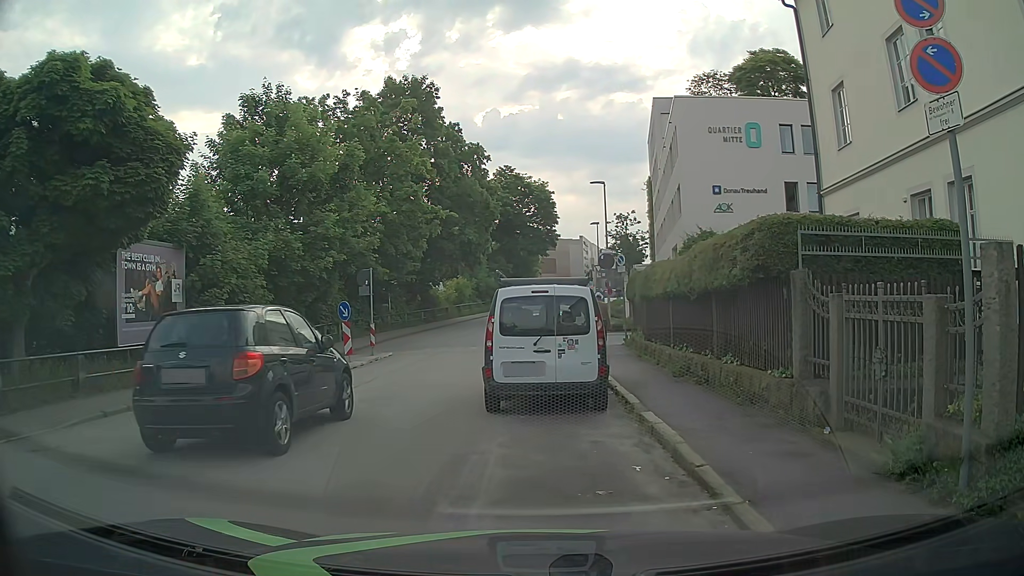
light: Day
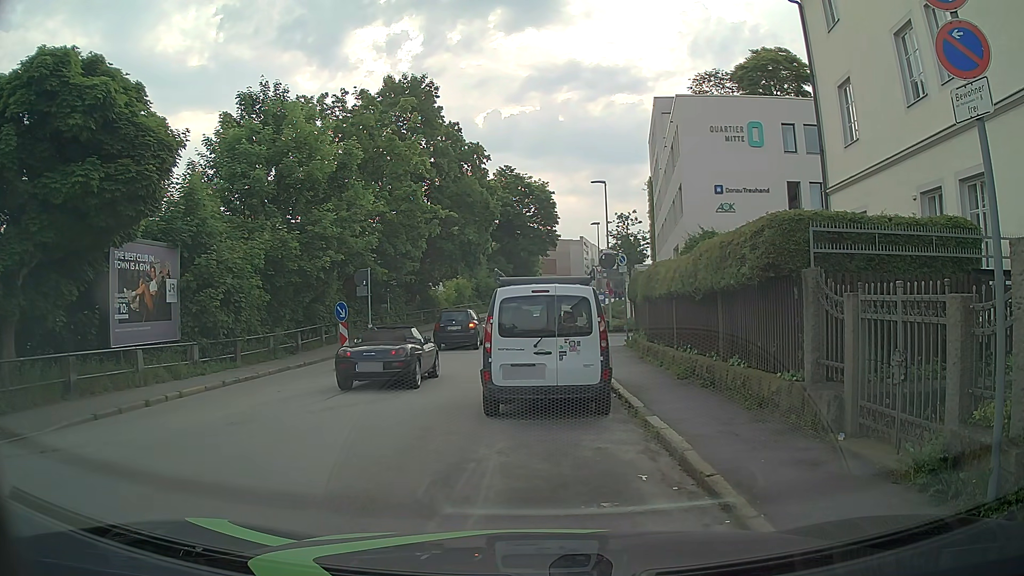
(0.0, +0.4) m; 0°
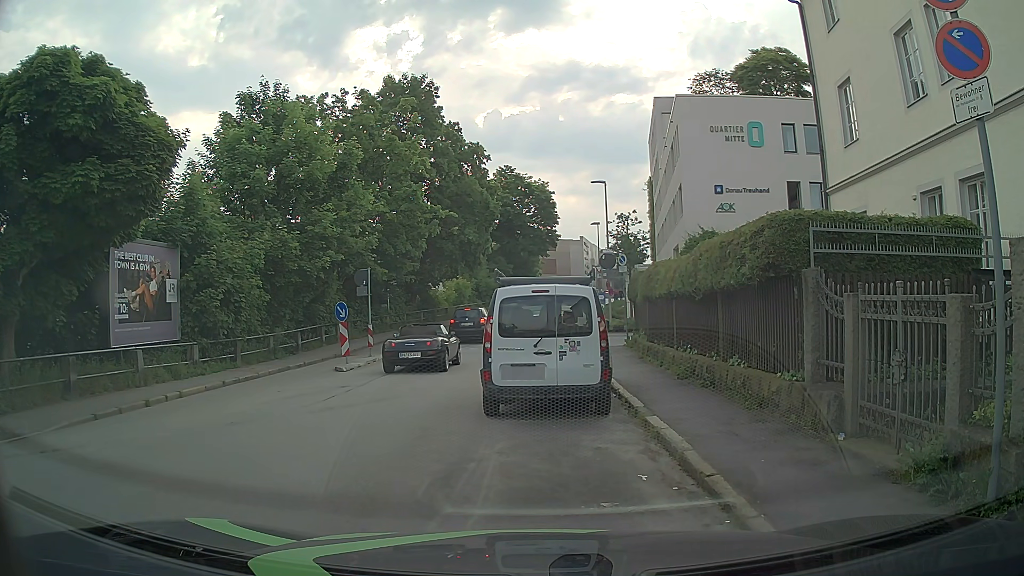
(0.0, 0.0) m; 0°
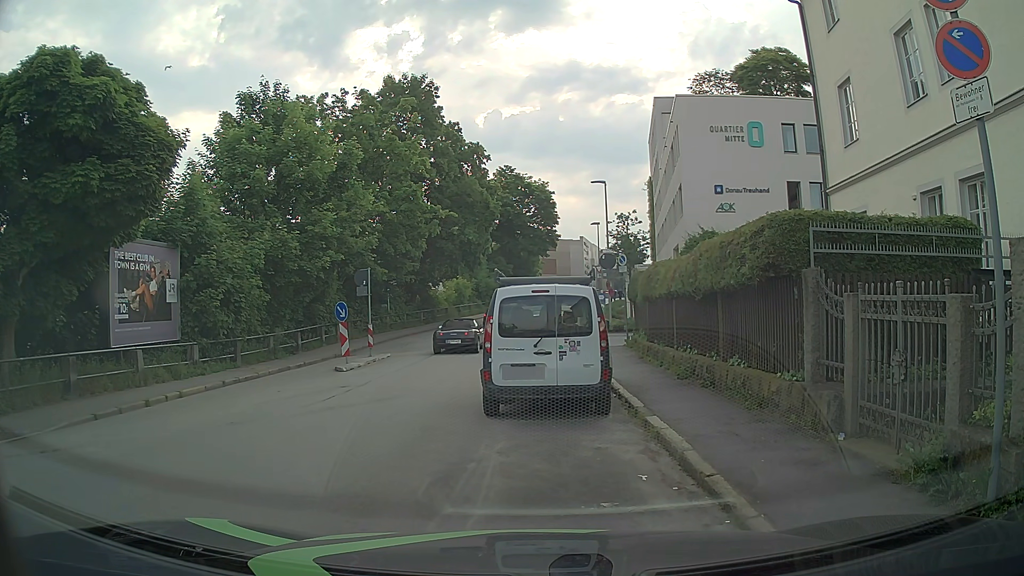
(0.0, 0.0) m; 0°
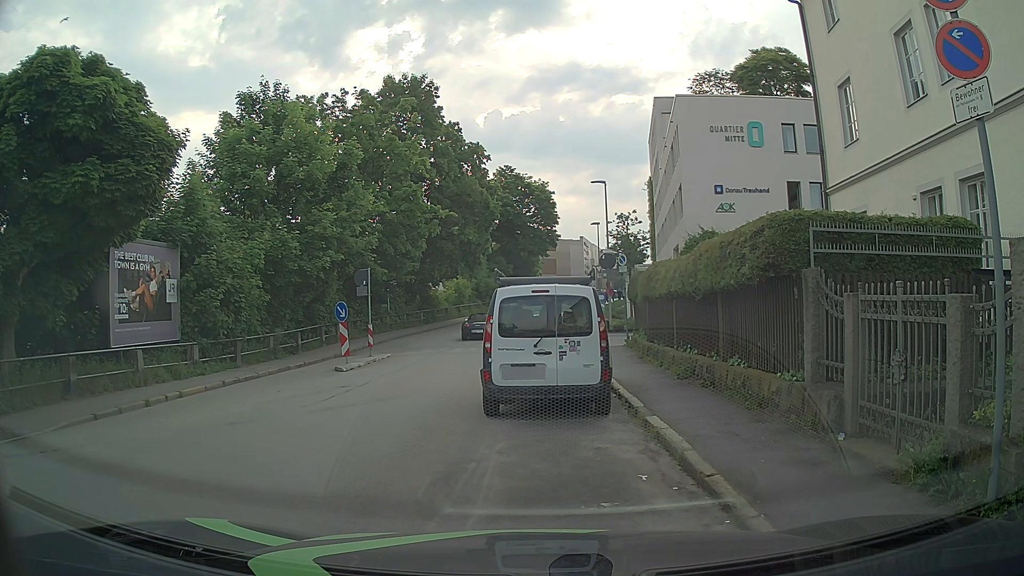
(0.0, 0.0) m; 0°
